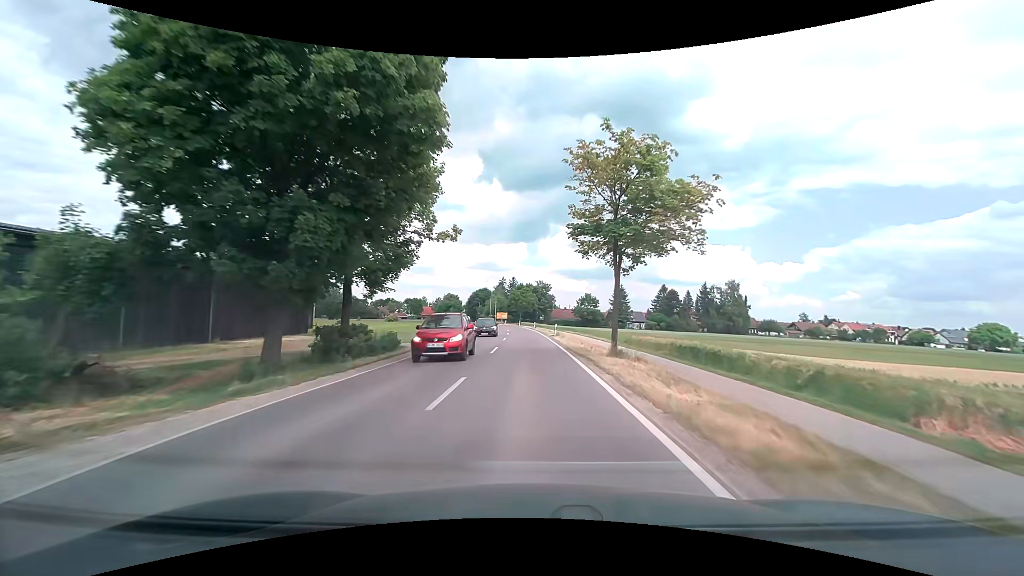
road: tertiary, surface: asphalt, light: Day
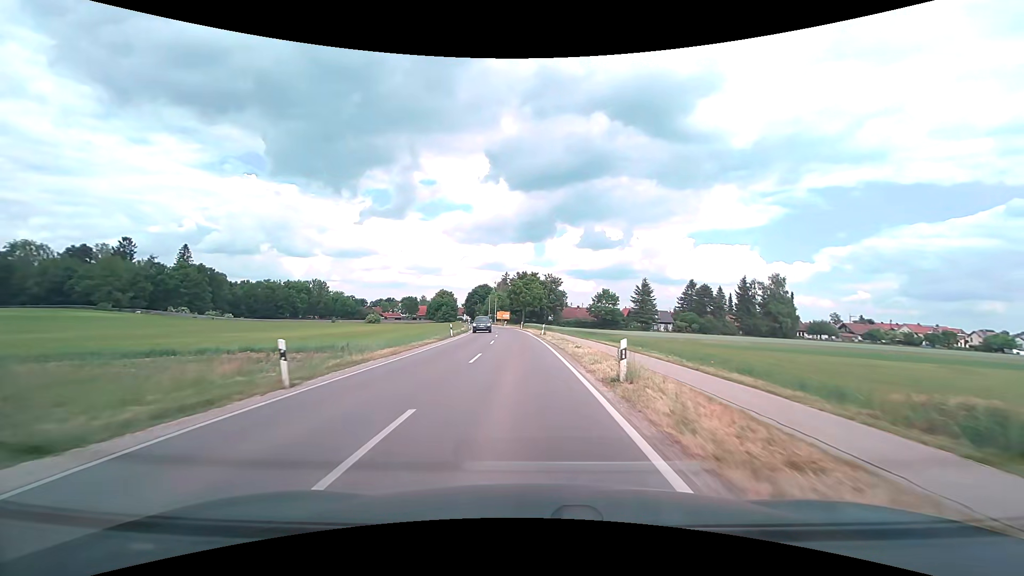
(+0.1, +27.8) m; -1°
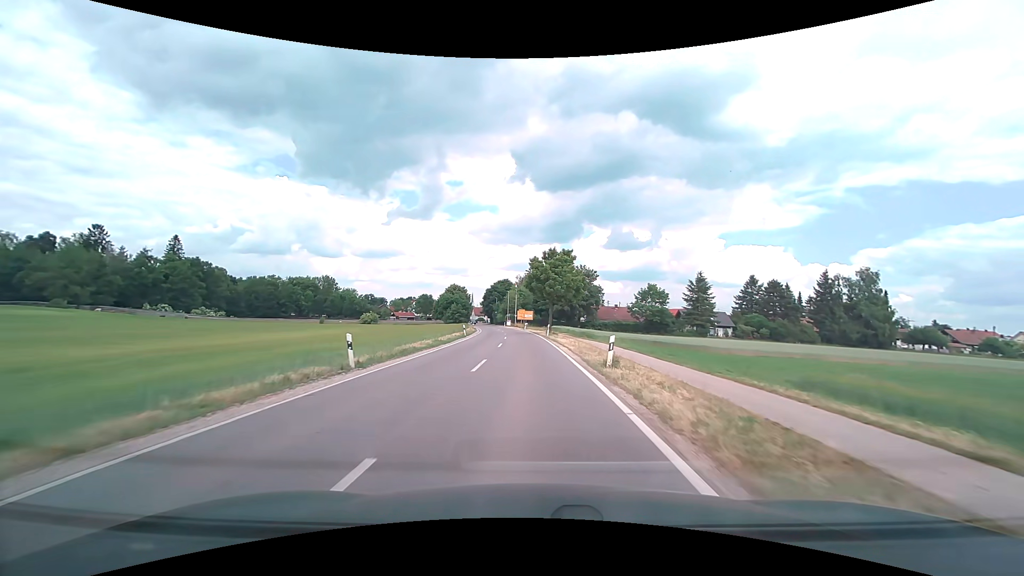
(-0.6, +26.5) m; -3°
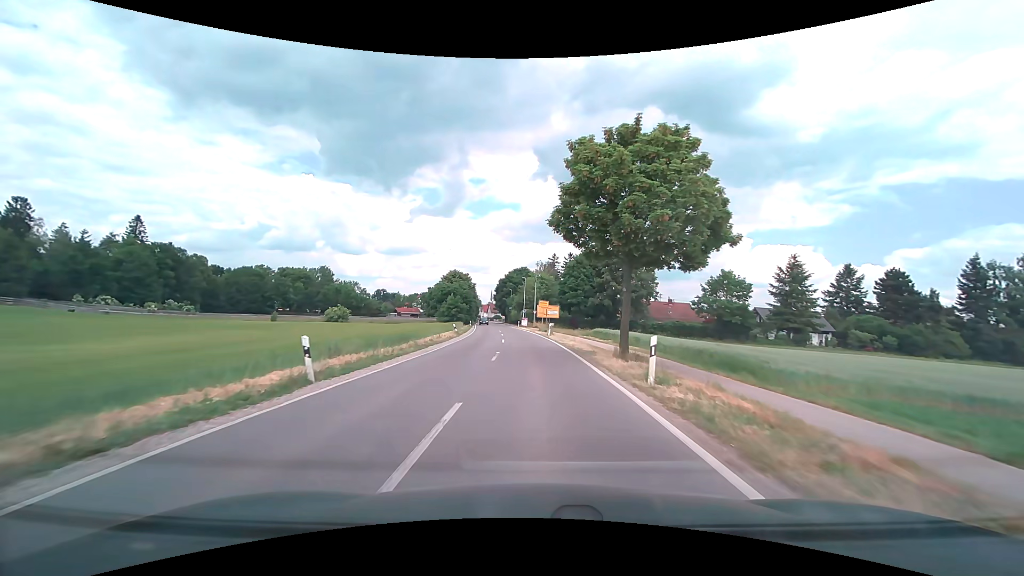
(-0.9, +33.1) m; -3°
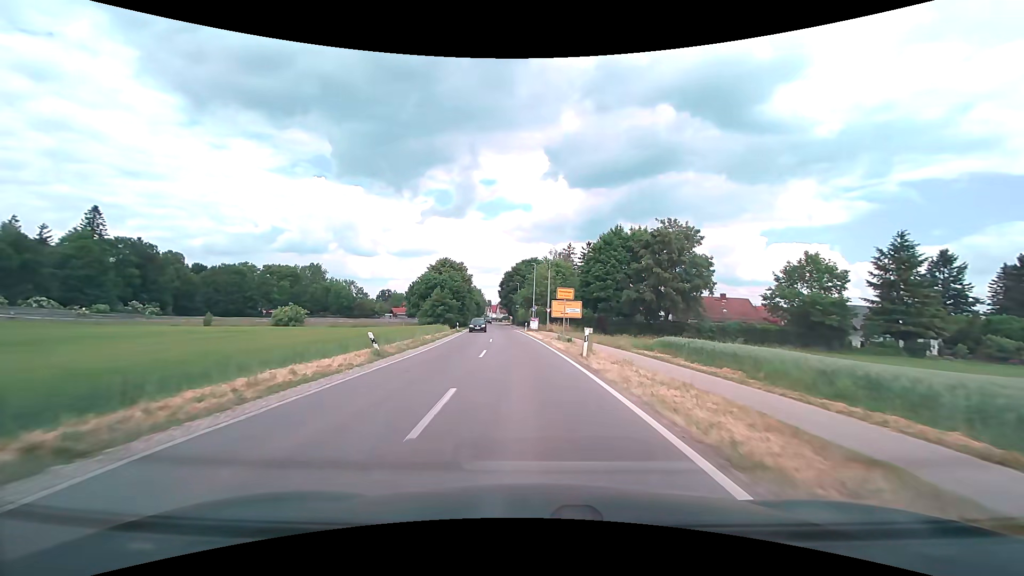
(-0.2, +22.3) m; -1°
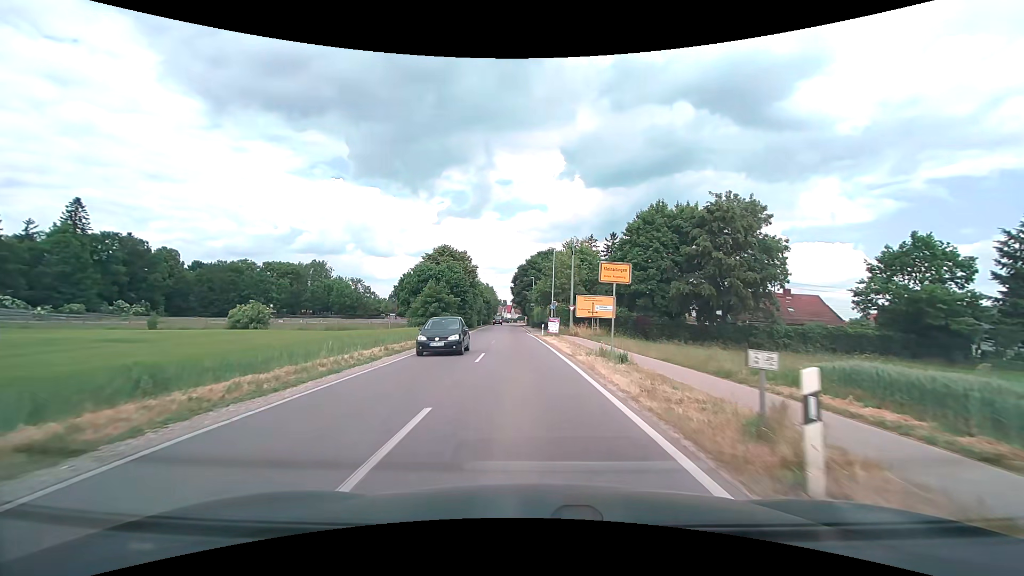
(-0.3, +14.0) m; -2°
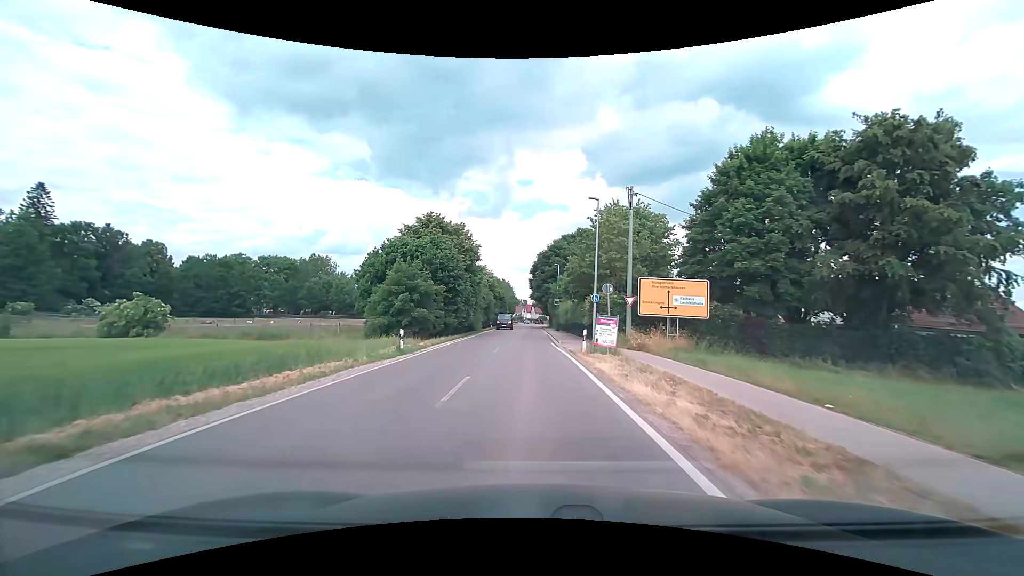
(-0.4, +19.8) m; -2°
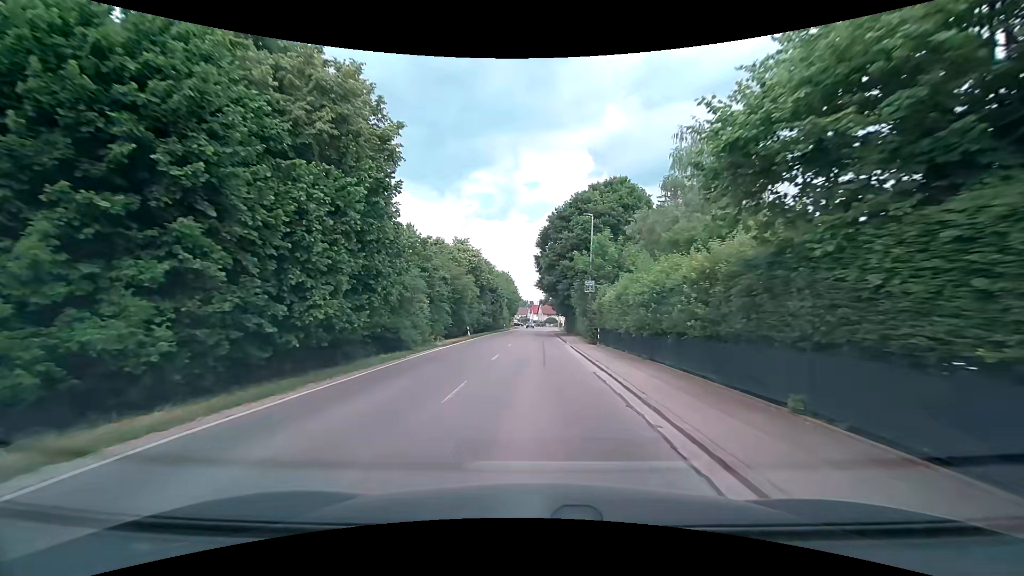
(-0.4, +30.6) m; -1°
(0, +10) (0, +20) (0, +30) (+1, +40) (+1, +50) (+1, +60) (+1, +70) (+1, +80) (+2, +90) (+2, +100) m
